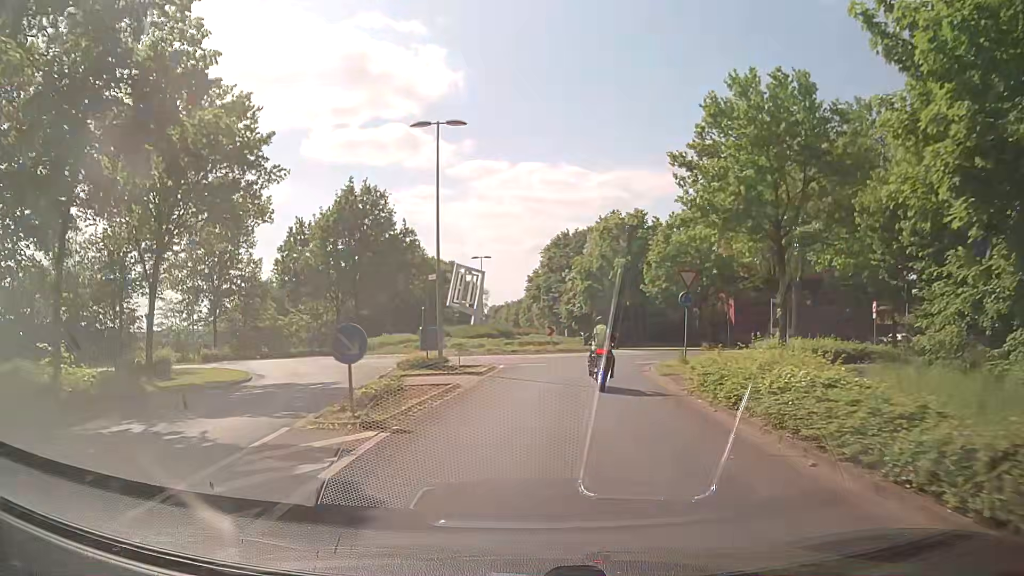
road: secondary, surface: asphalt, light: Day
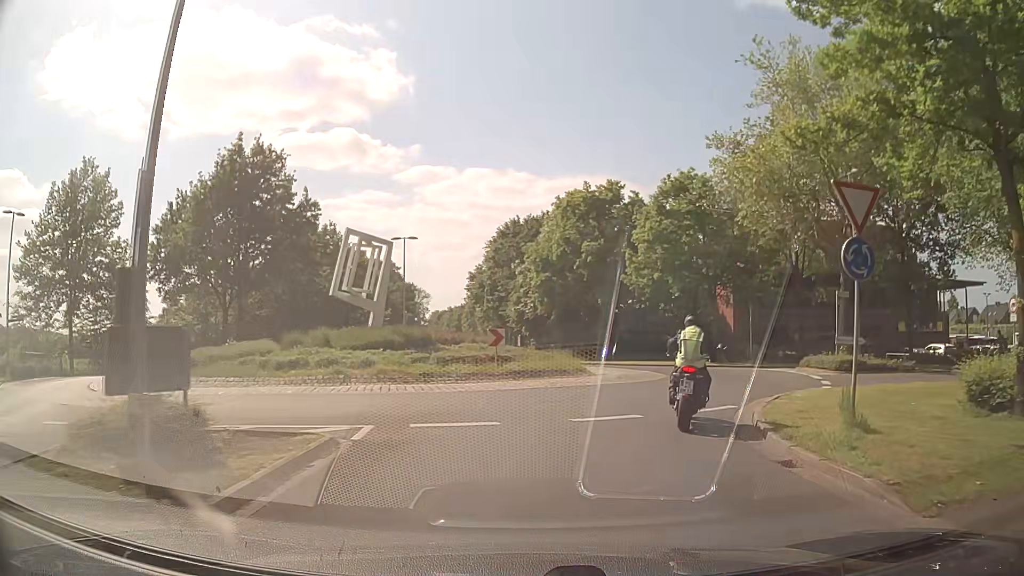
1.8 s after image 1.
(+0.2, +15.5) m; +3°
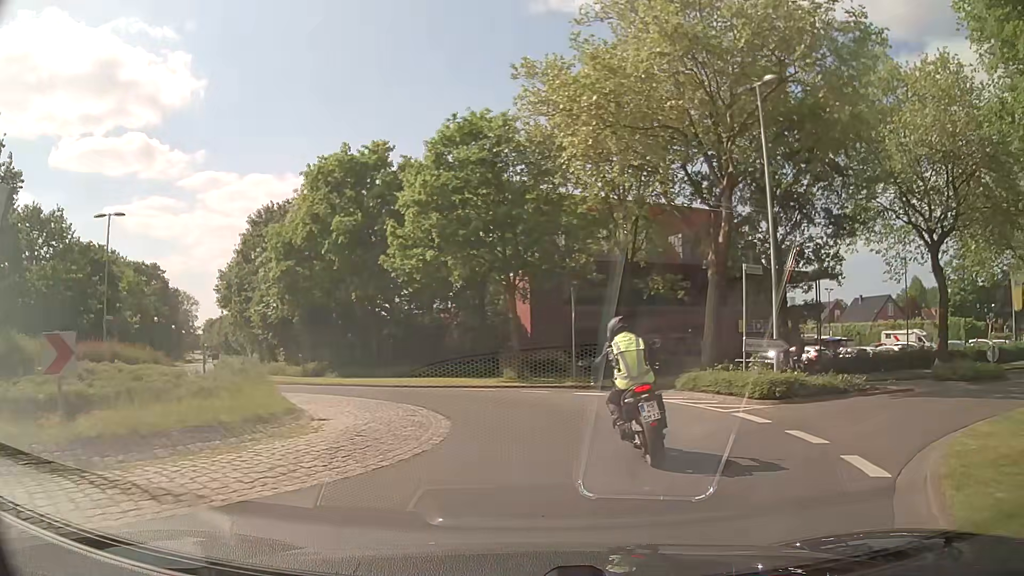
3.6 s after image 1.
(+1.7, +11.8) m; +19°
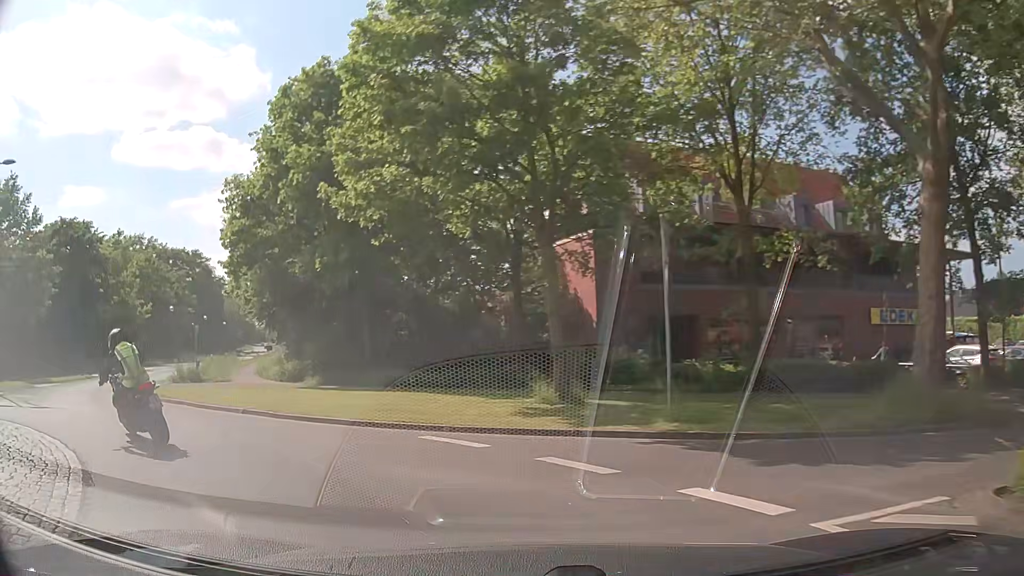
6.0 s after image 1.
(+1.0, +12.8) m; -4°
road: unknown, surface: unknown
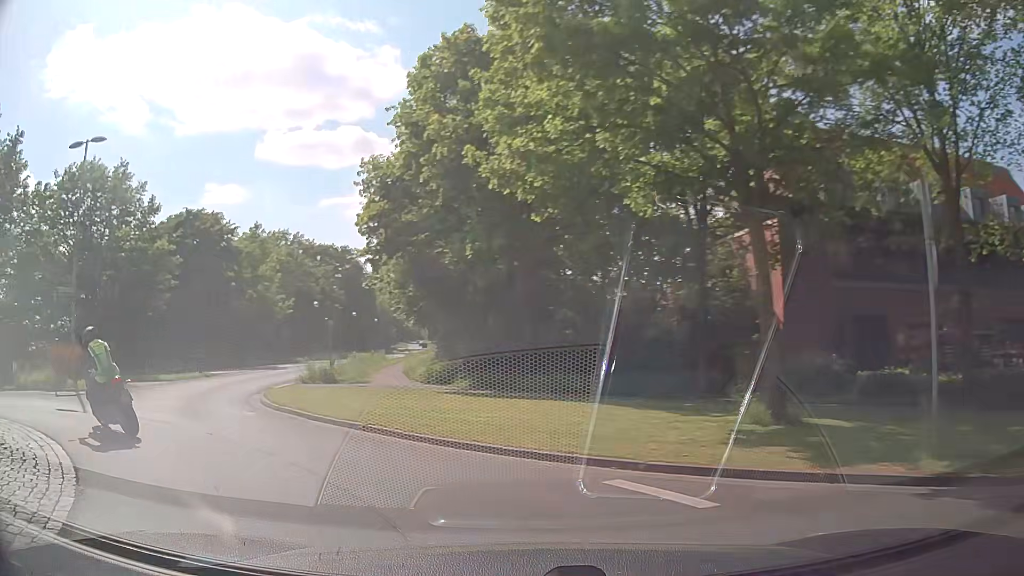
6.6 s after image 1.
(-0.4, +3.3) m; -12°
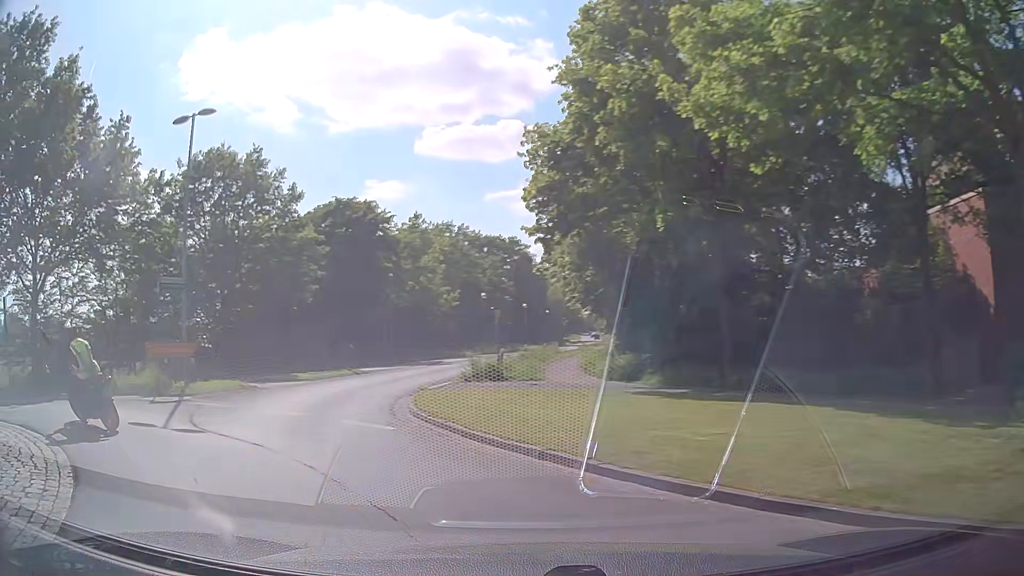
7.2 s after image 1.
(-0.4, +3.3) m; -14°
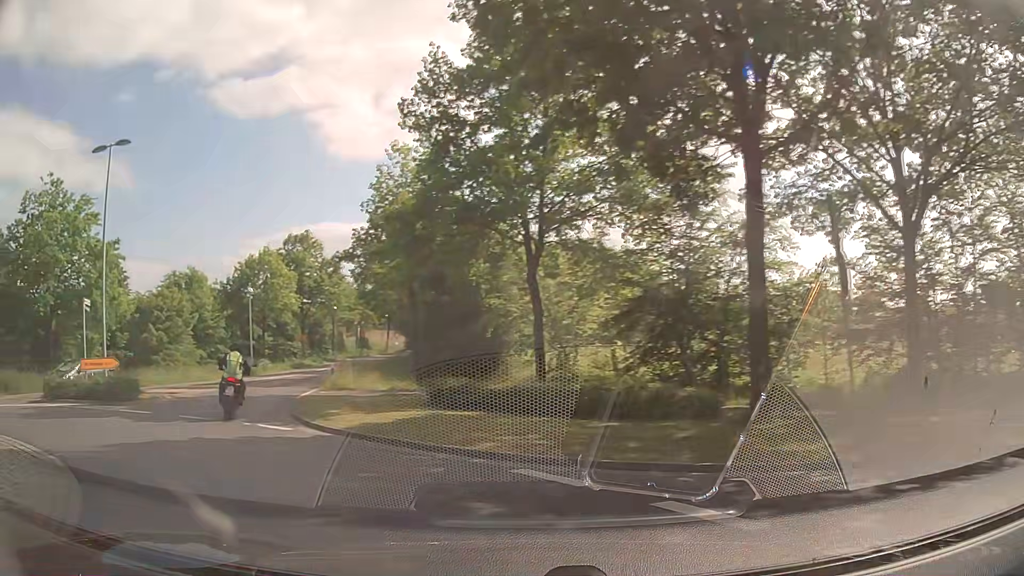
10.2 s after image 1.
(-9.7, +12.4) m; -75°
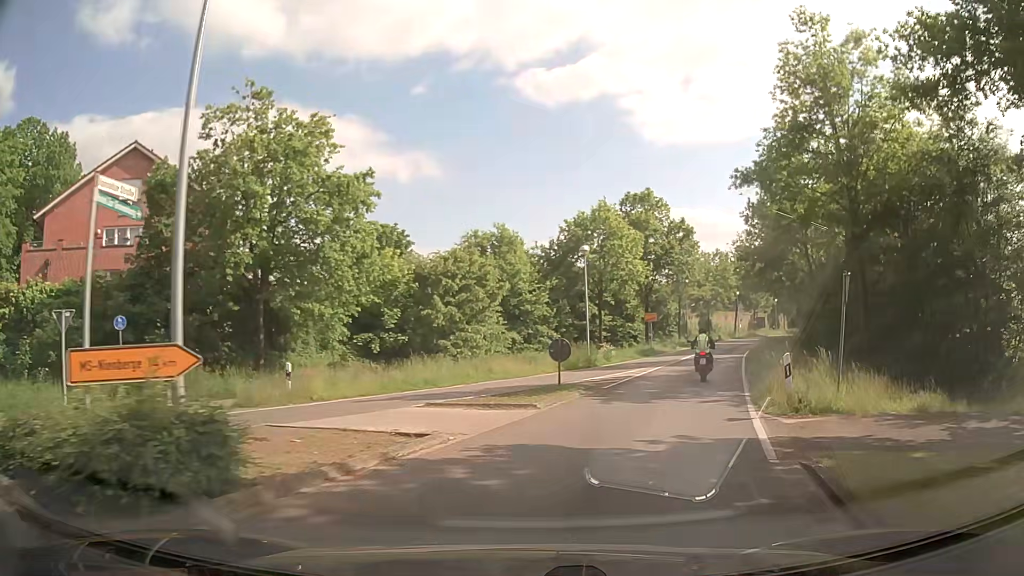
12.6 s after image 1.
(-6.4, +13.7) m; -30°
(+1, +10) (+4, +20) (+6, +29) (+10, +39) (+13, +48) (+17, +57) (+21, +67) (+25, +76) (+29, +84) (+34, +93) m
